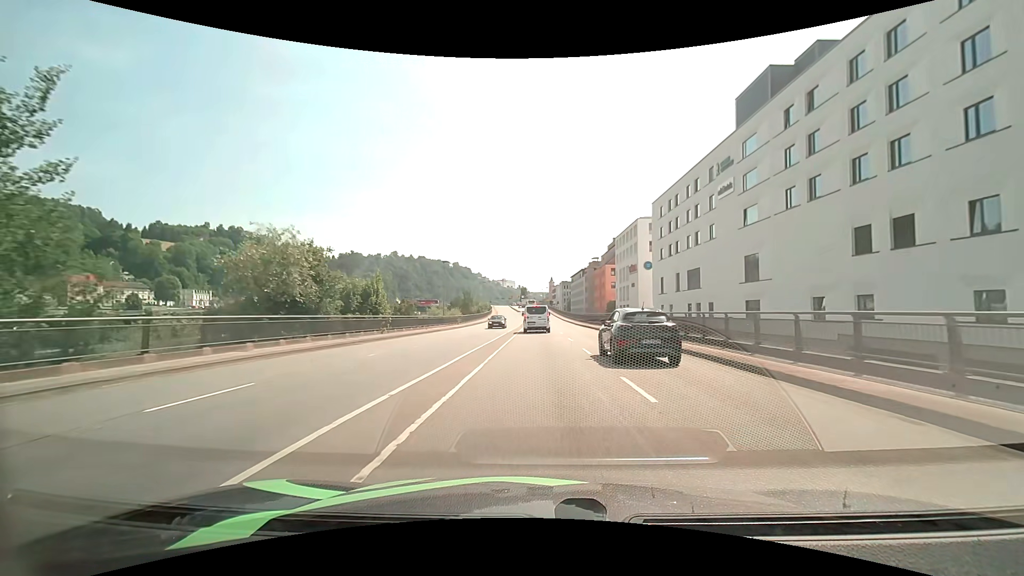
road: primary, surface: asphalt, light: Day
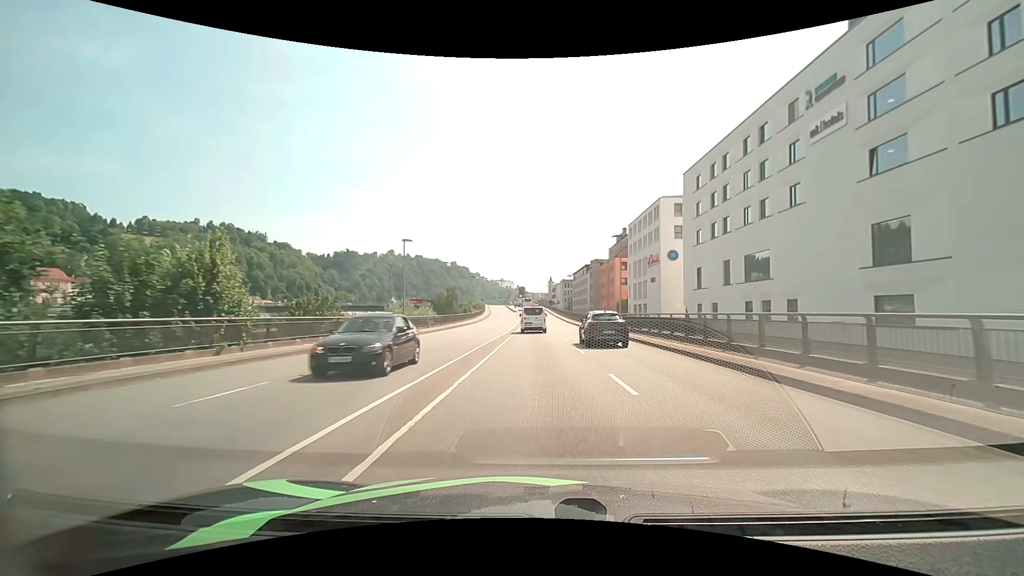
(0.0, +17.2) m; 0°
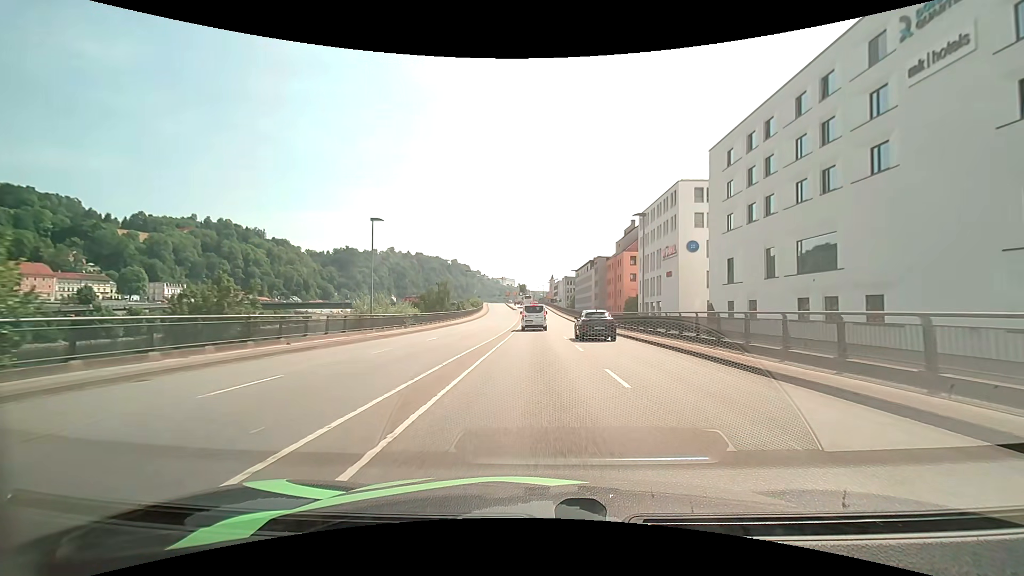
(0.0, +8.5) m; 0°
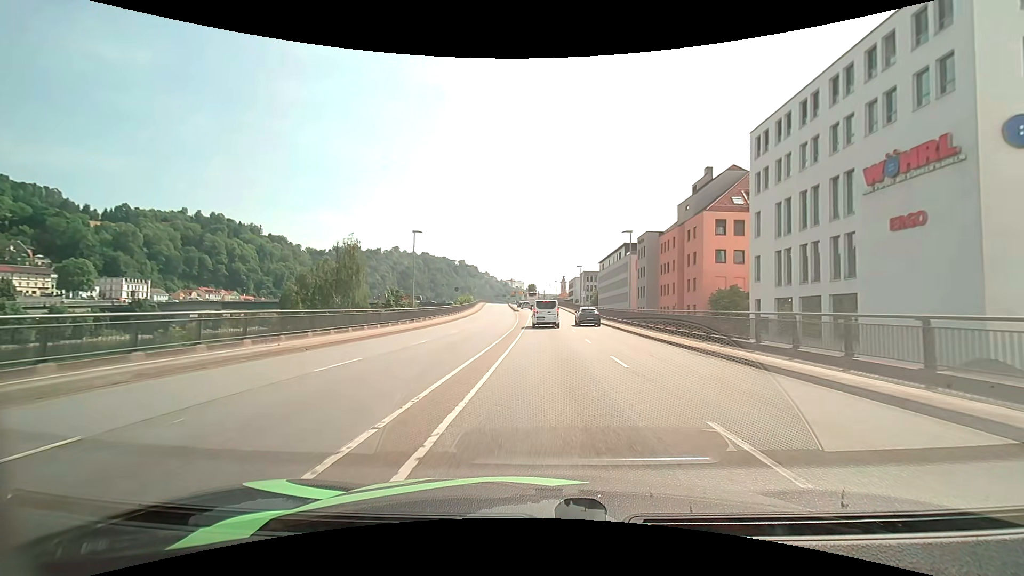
(-0.6, +41.5) m; -1°
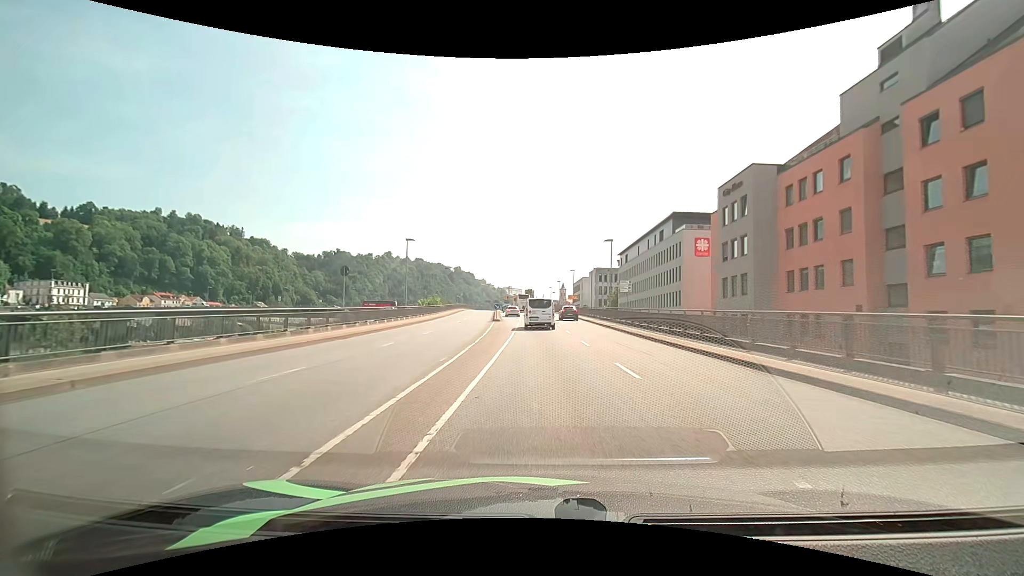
(-0.1, +38.2) m; 0°
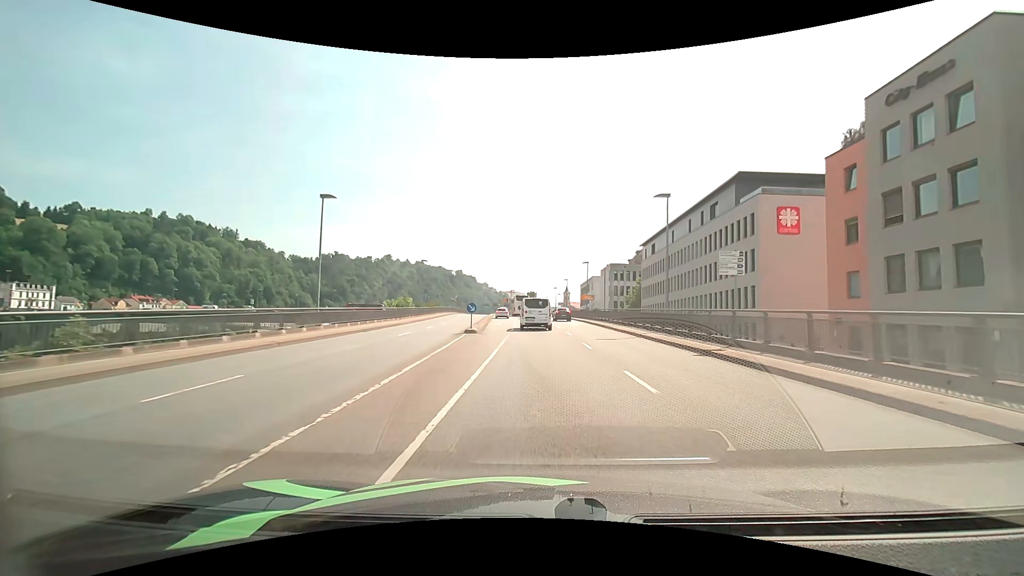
(0.0, +19.6) m; 0°
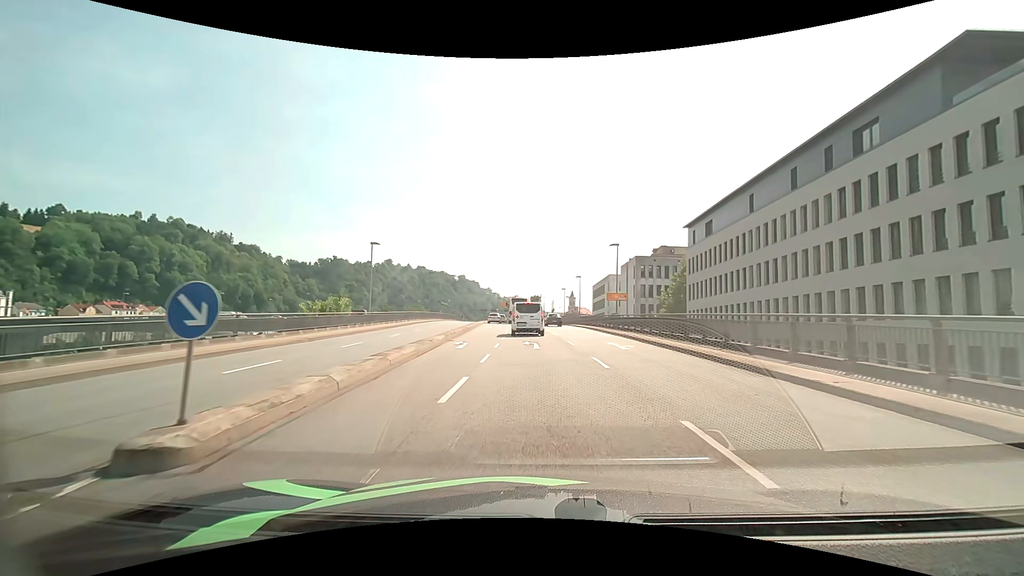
(-0.2, +22.7) m; -1°
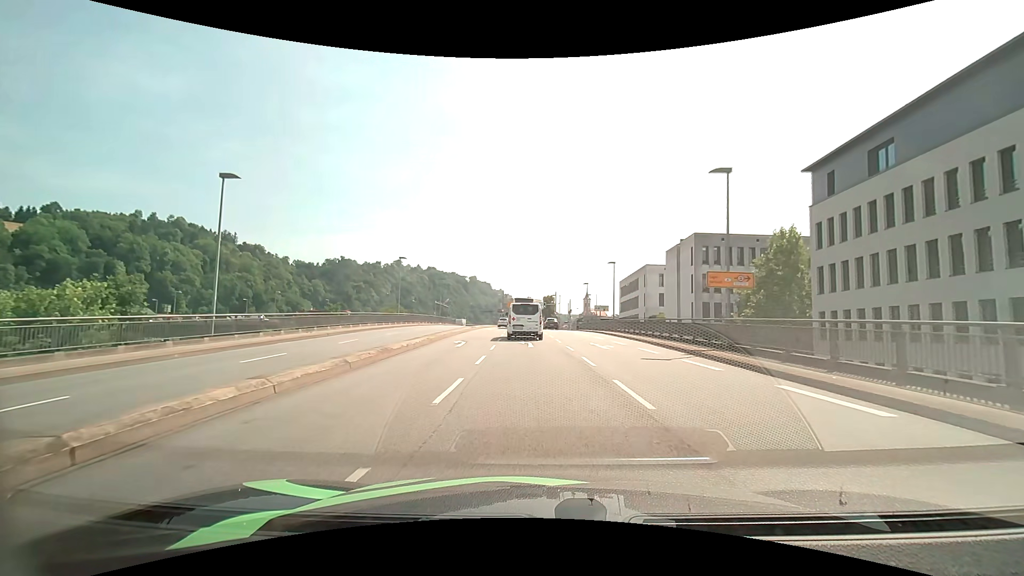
(-0.3, +24.1) m; -1°
(0, +10) (0, +20) (-1, +30) (-1, +40) (-1, +50) (-2, +60) (-2, +70) (-2, +80) (-2, +90) (-2, +100) m
